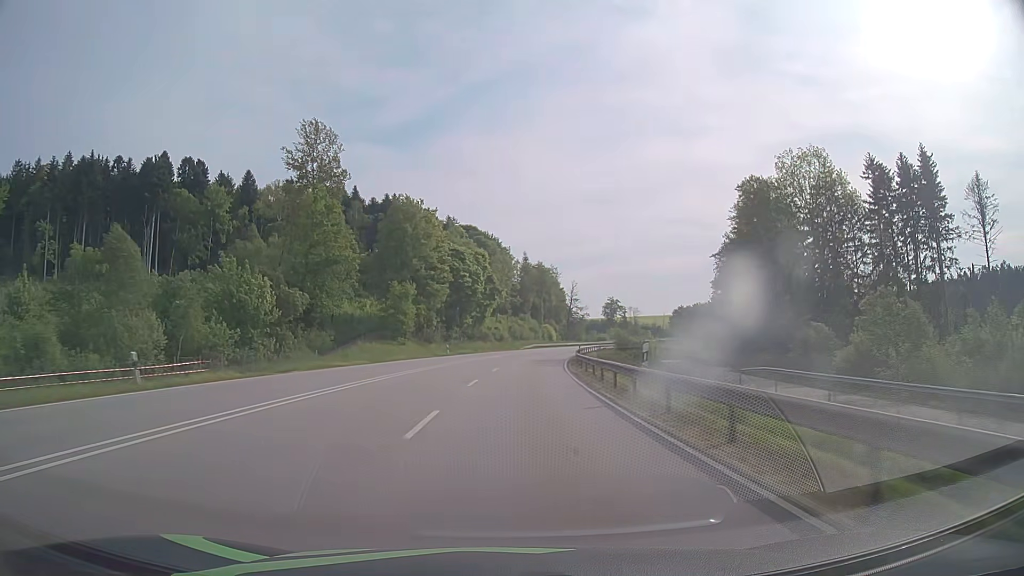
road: primary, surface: asphalt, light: Day
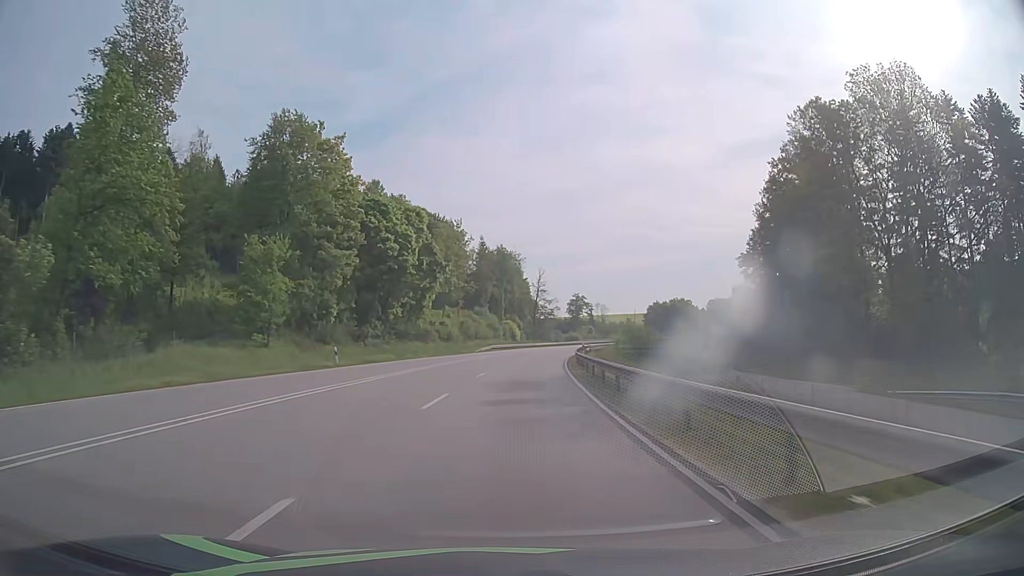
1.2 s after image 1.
(+1.2, +31.4) m; +4°
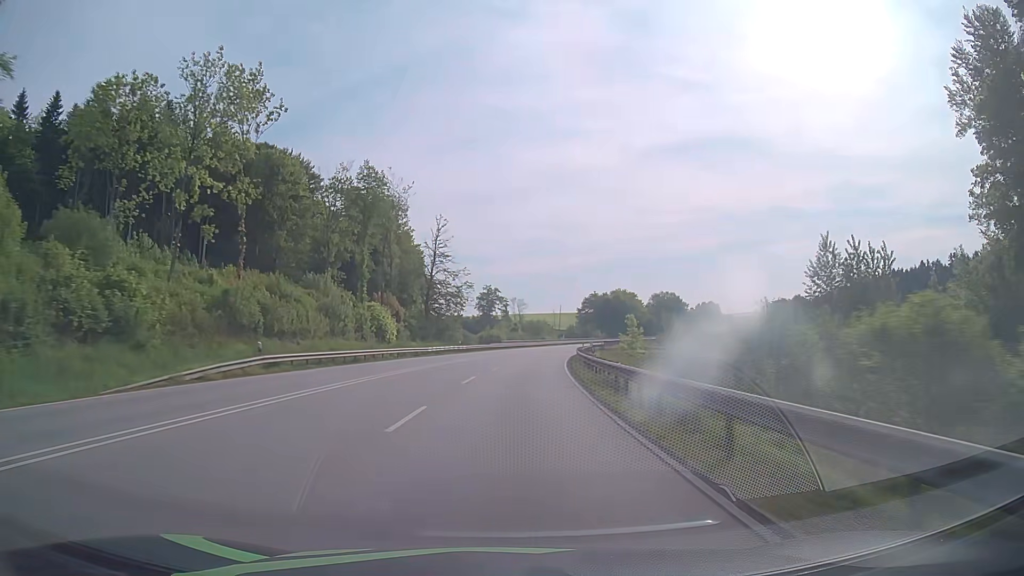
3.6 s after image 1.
(+4.0, +62.8) m; +8°
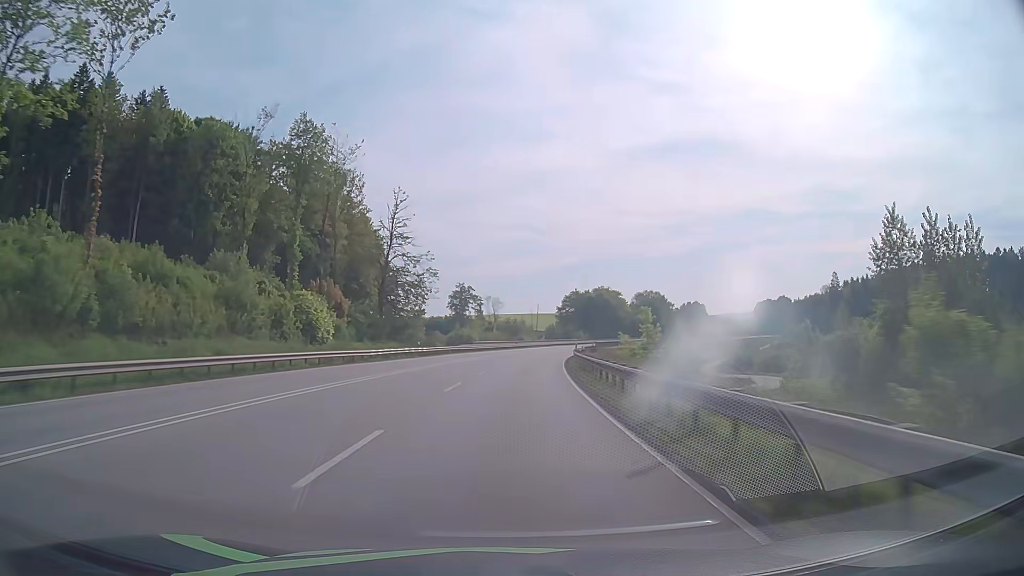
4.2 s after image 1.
(+0.3, +15.7) m; +2°
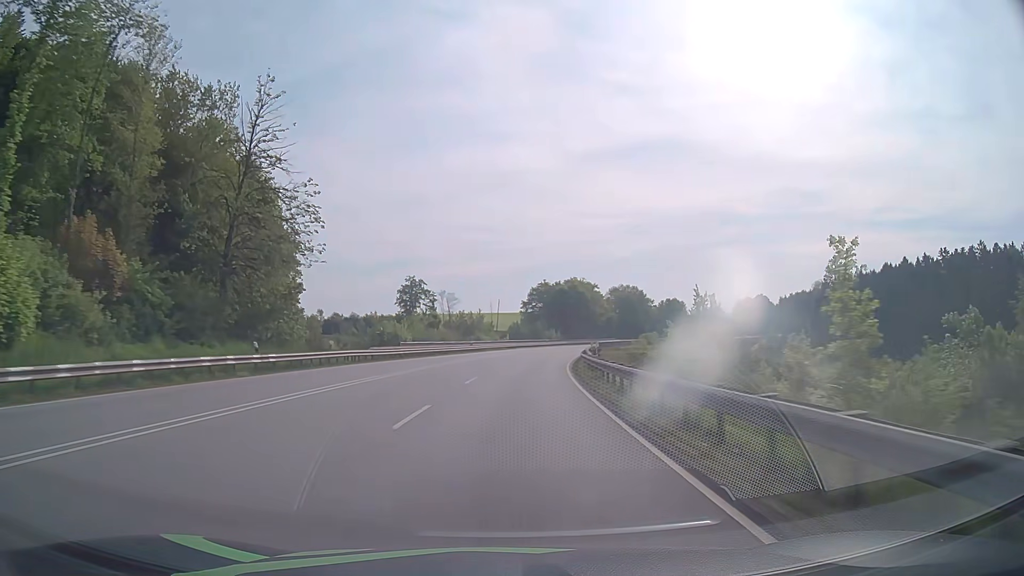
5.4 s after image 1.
(+1.1, +31.3) m; +3°
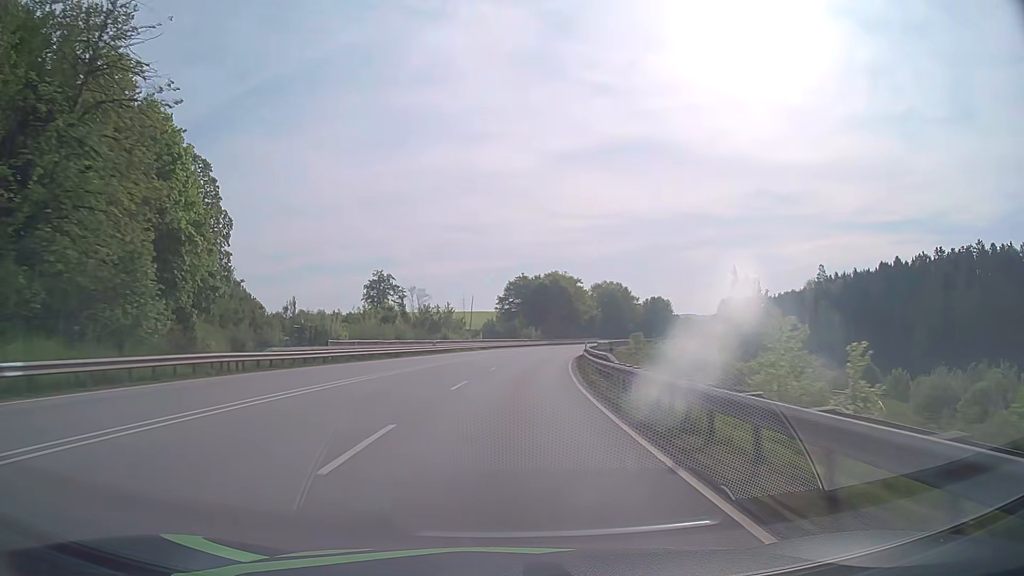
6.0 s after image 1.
(+0.3, +15.6) m; +2°
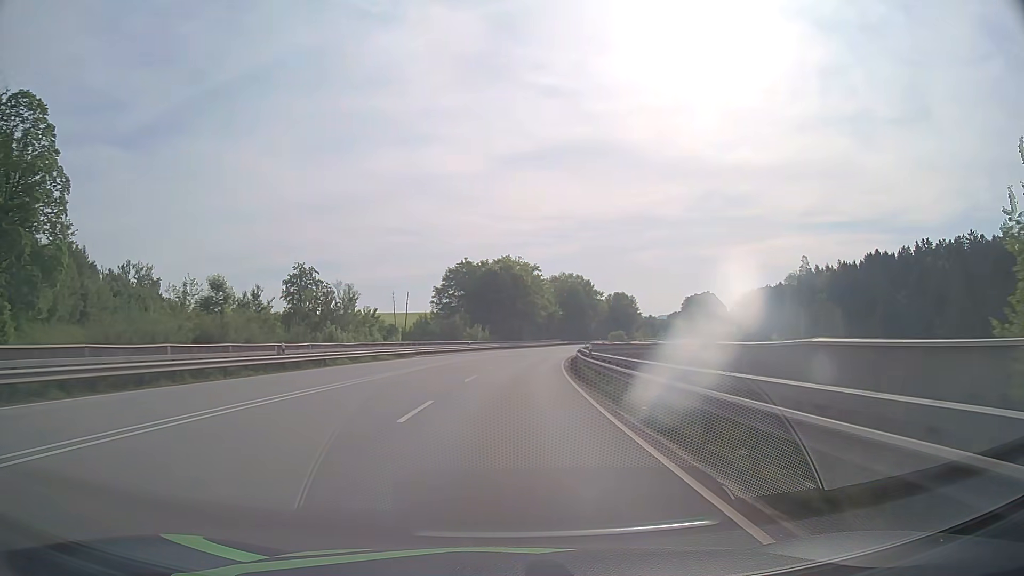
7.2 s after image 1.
(+1.3, +30.9) m; +5°
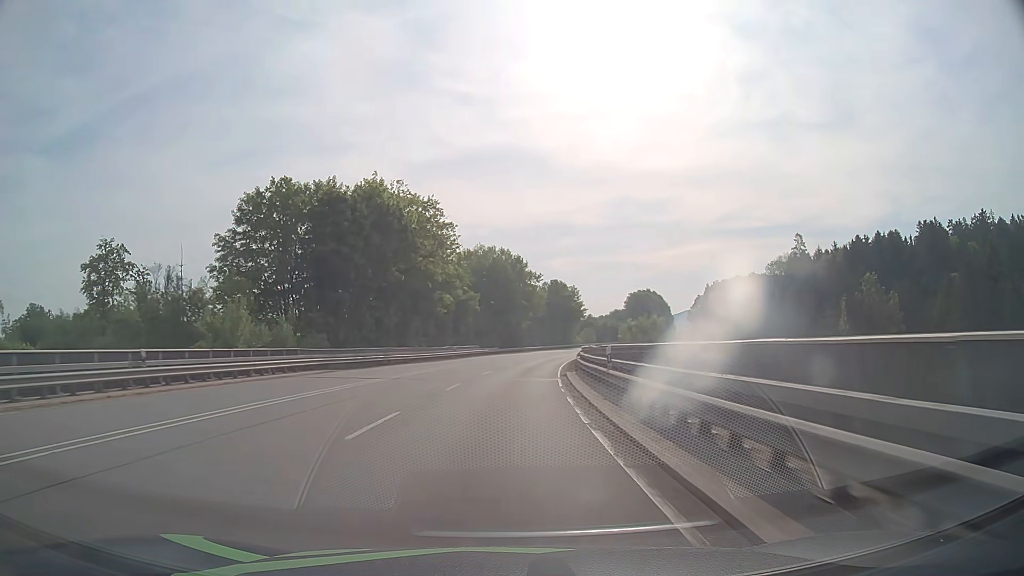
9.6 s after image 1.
(+4.4, +61.1) m; +7°
(0, +10) (0, +20) (+1, +30) (+2, +40) (+3, +50) (+4, +60) (+6, +70) (+7, +80) (+9, +89) (+11, +99) m
